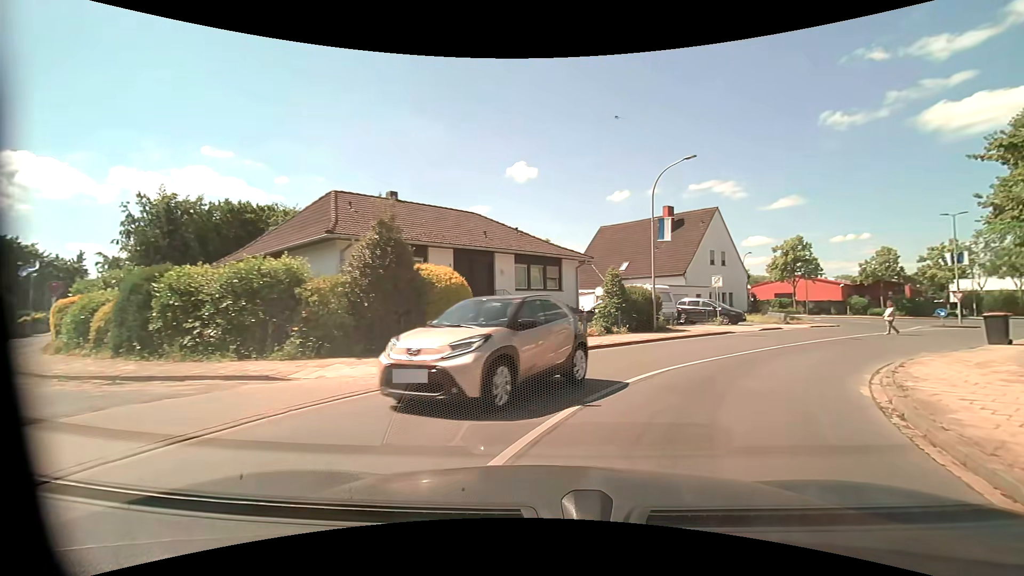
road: residential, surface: asphalt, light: Day
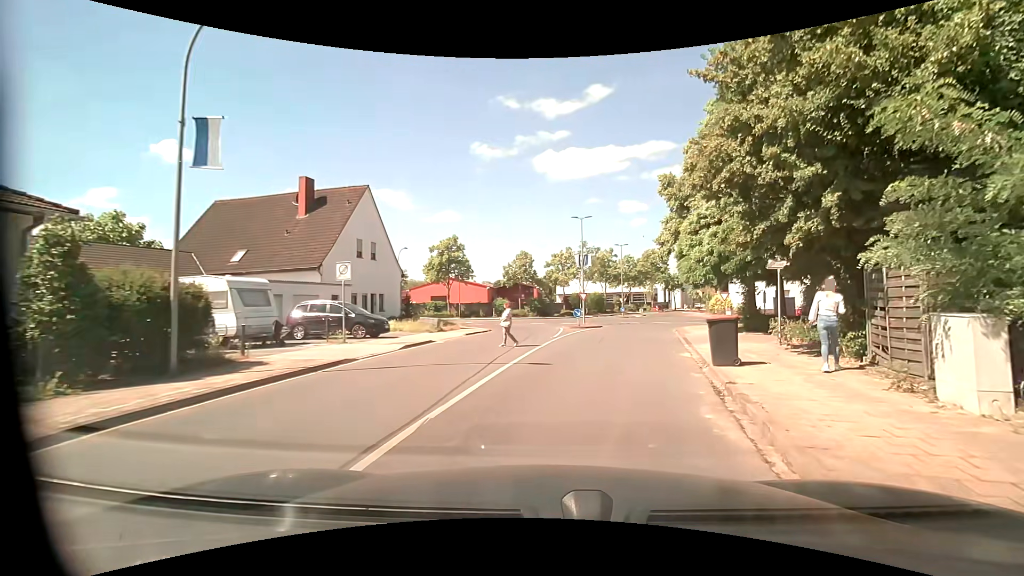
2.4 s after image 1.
(+4.2, +11.8) m; +36°
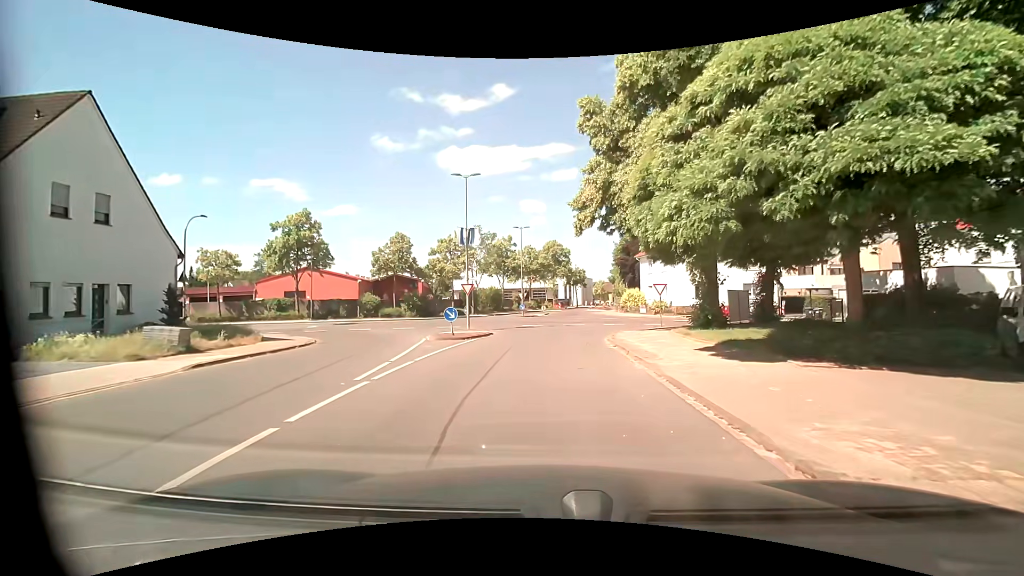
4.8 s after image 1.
(+1.9, +14.0) m; +12°
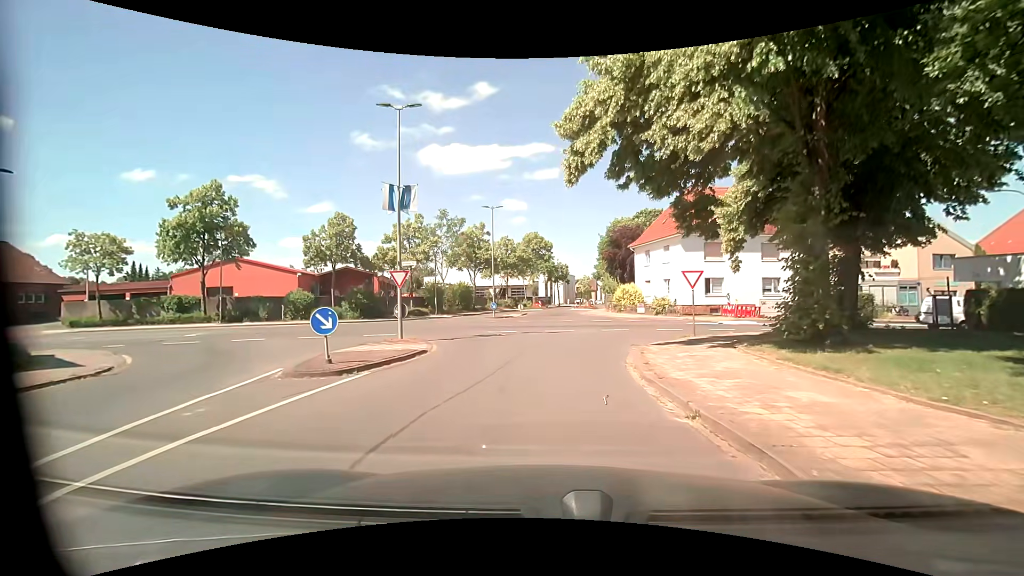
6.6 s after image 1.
(+0.2, +10.6) m; +3°
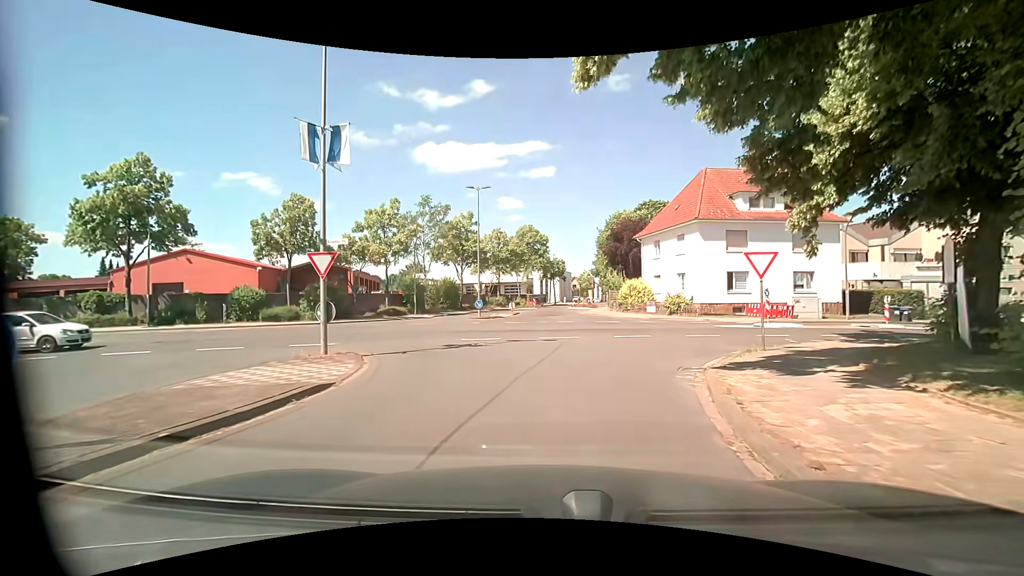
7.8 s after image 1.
(0.0, +6.5) m; 0°
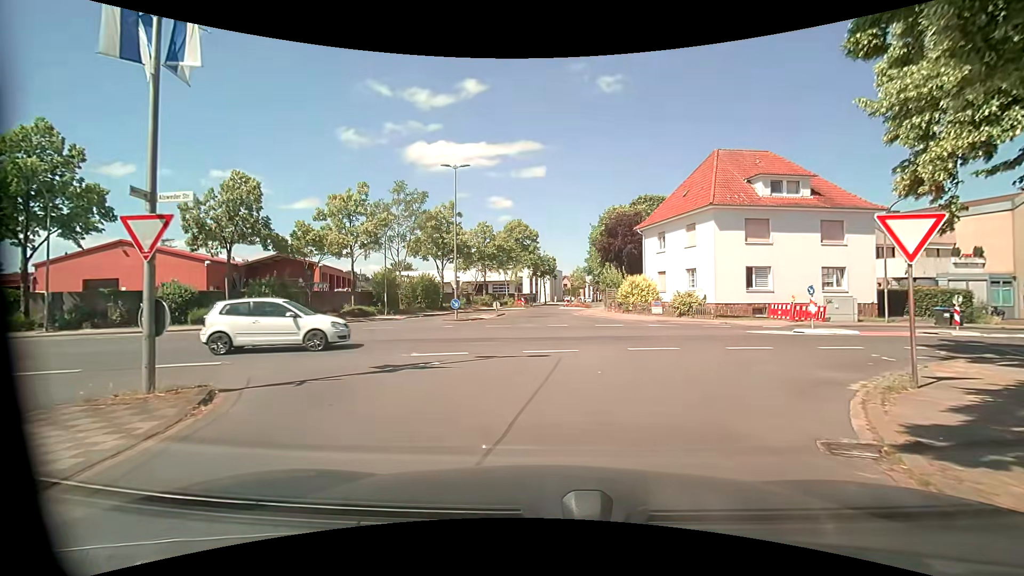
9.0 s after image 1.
(0.0, +5.6) m; +1°
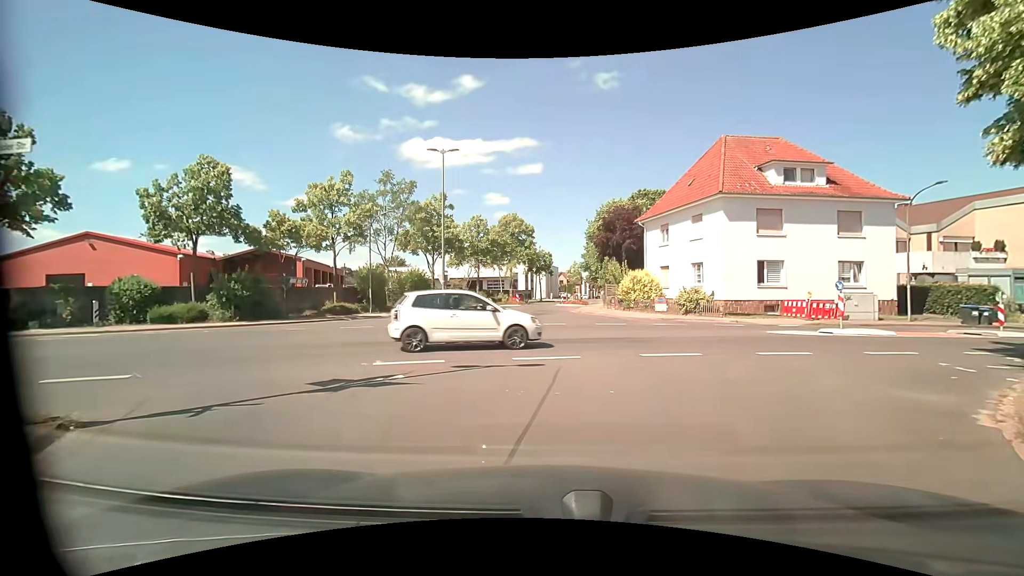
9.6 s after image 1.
(0.0, +2.4) m; +2°
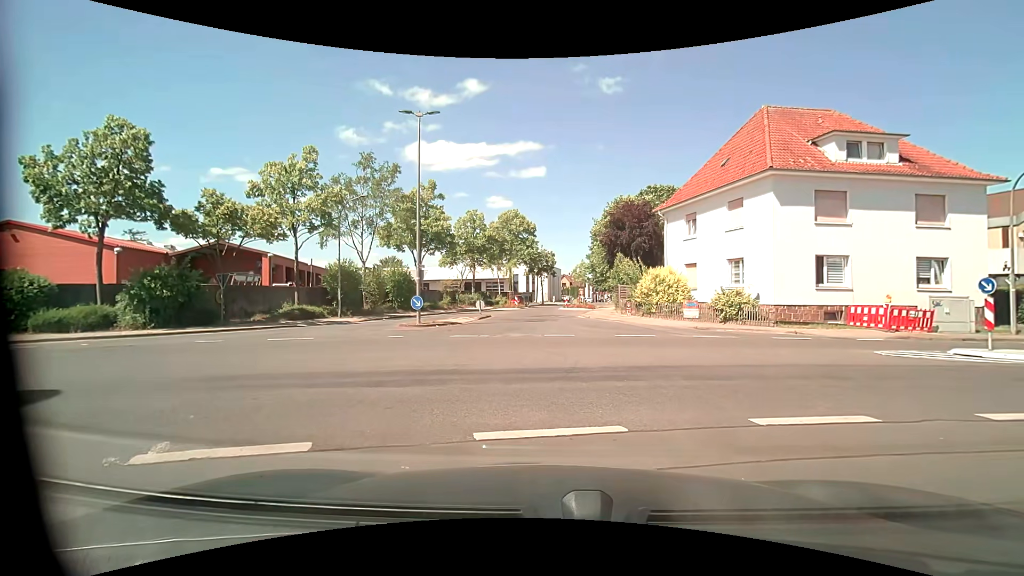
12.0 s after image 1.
(-0.1, +5.8) m; -1°
